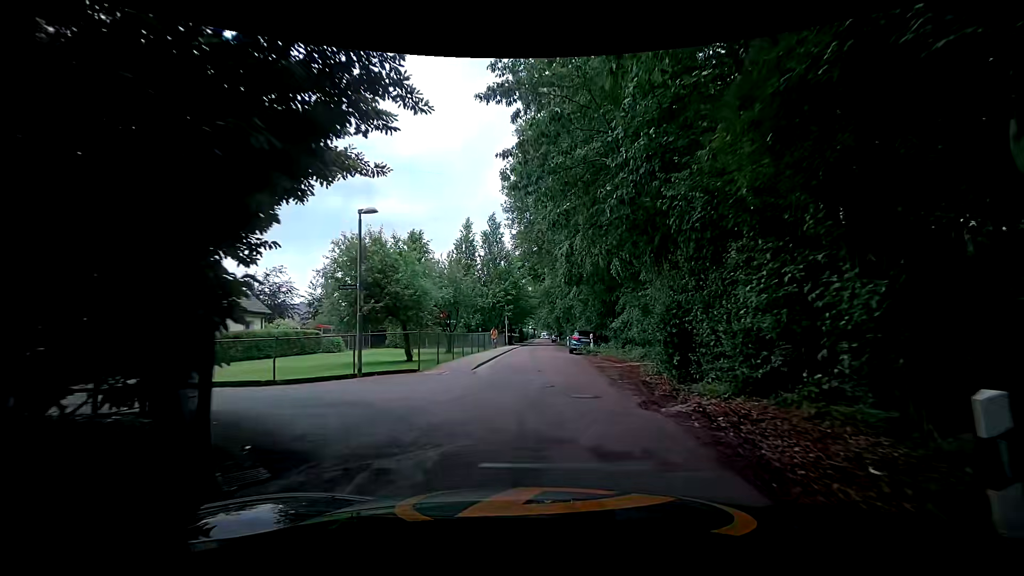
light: Day
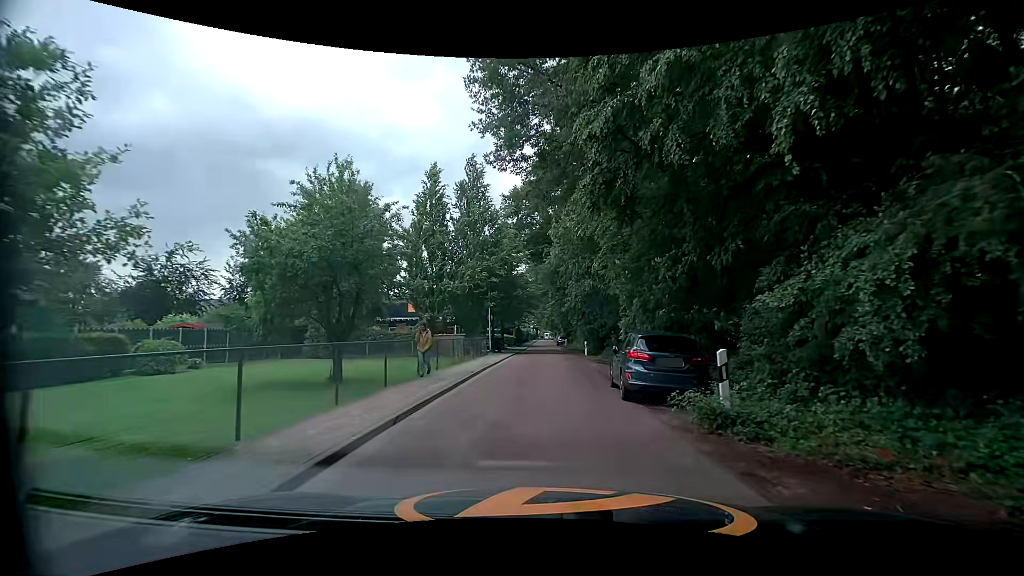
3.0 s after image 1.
(+0.3, +19.0) m; 0°
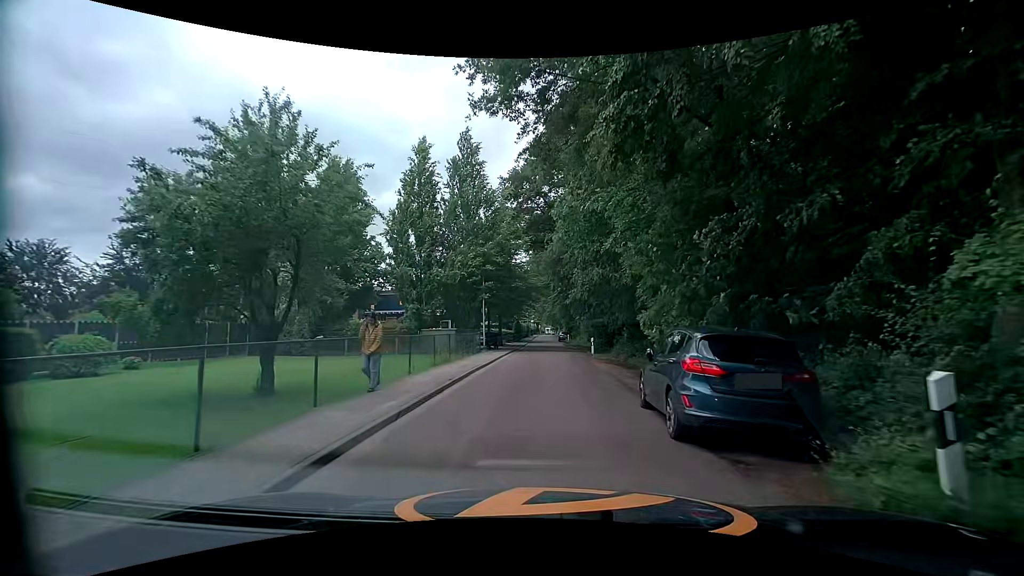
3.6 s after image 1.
(0.0, +4.0) m; 0°
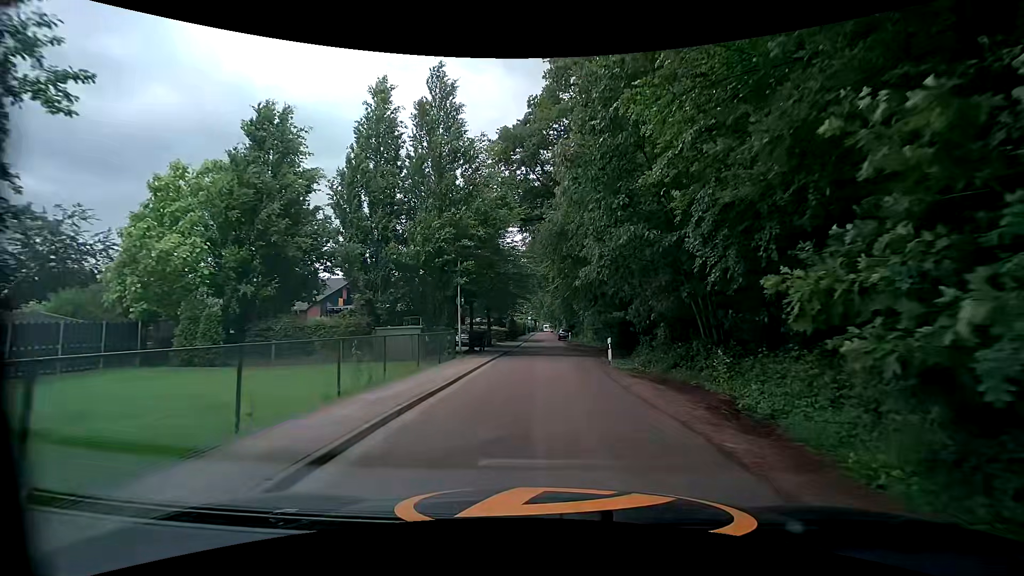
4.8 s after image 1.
(0.0, +8.3) m; +1°
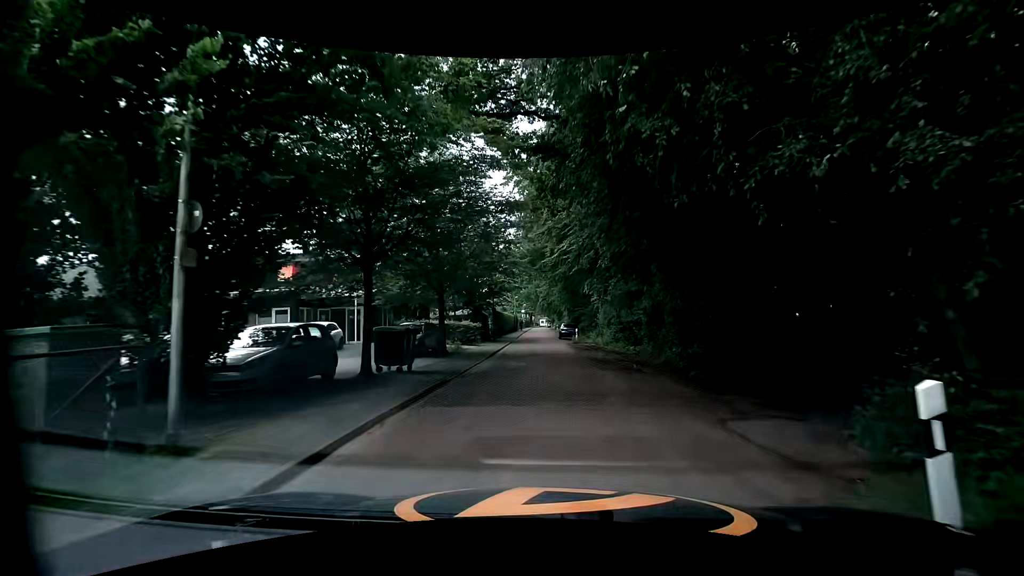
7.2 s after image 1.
(0.0, +17.1) m; +1°
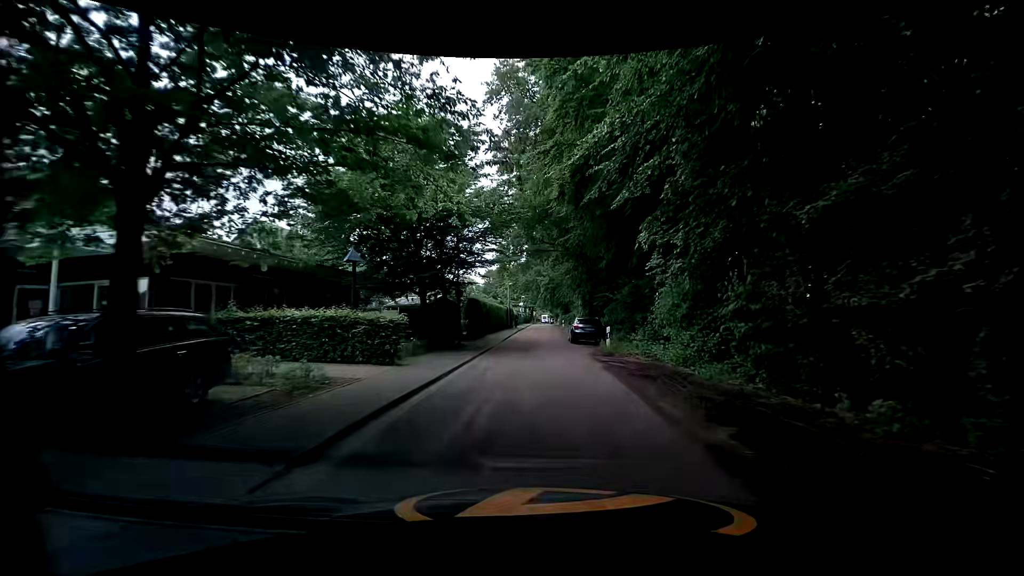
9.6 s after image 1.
(-0.4, +17.4) m; 0°
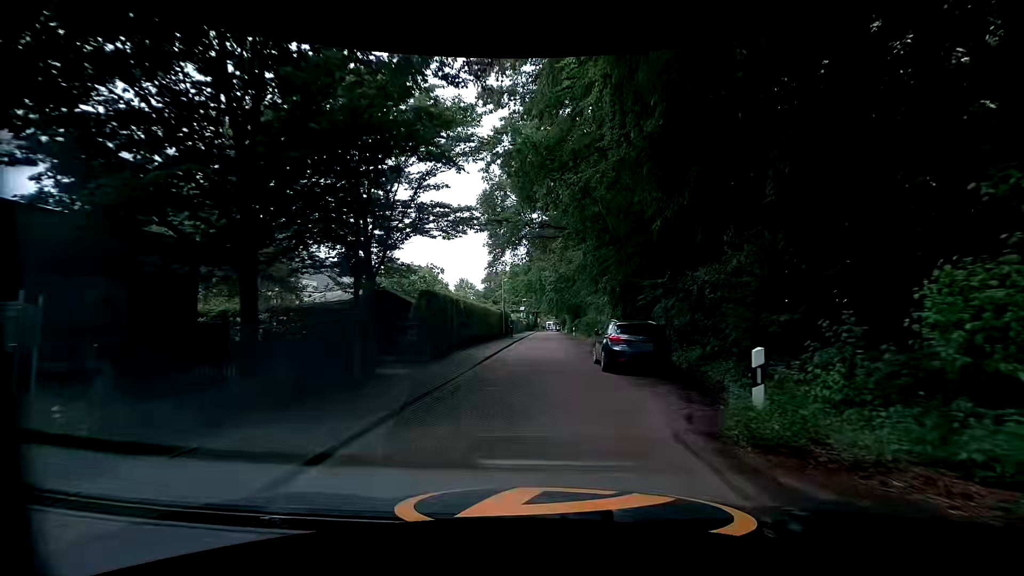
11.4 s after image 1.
(-0.4, +13.0) m; -2°
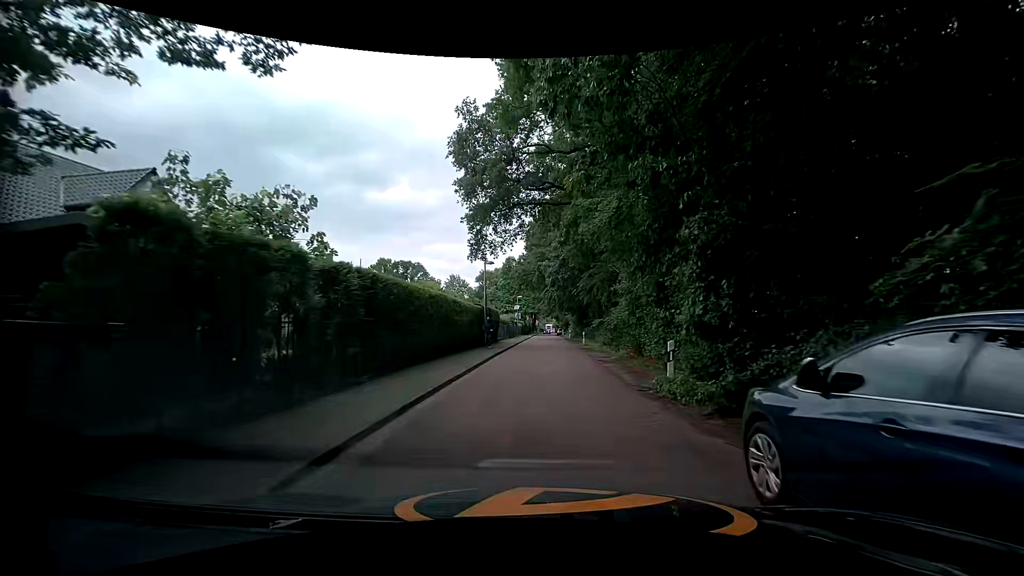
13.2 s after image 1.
(0.0, +13.1) m; 0°
